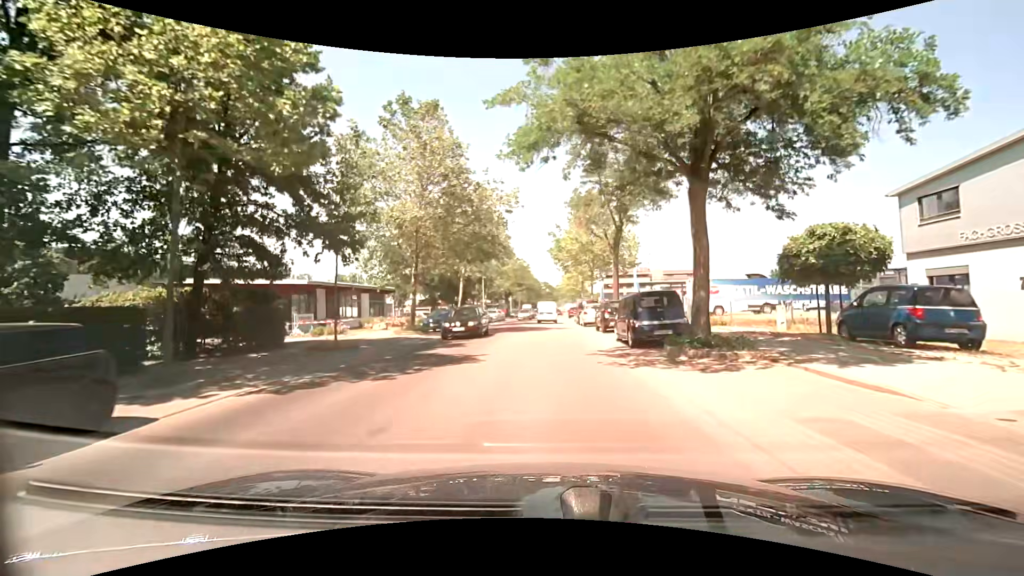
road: unclassified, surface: asphalt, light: Day
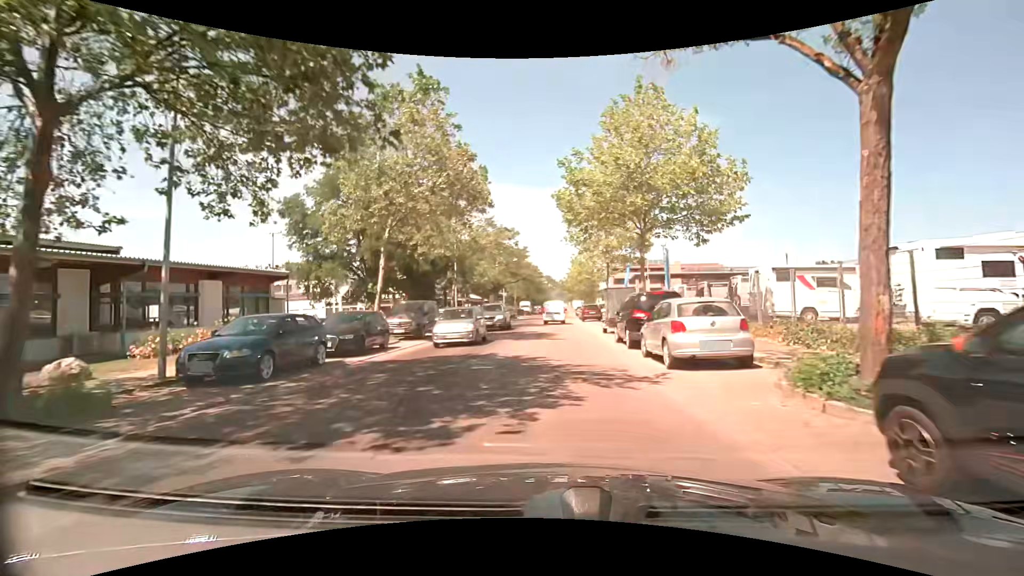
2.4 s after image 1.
(-0.1, +21.2) m; -1°
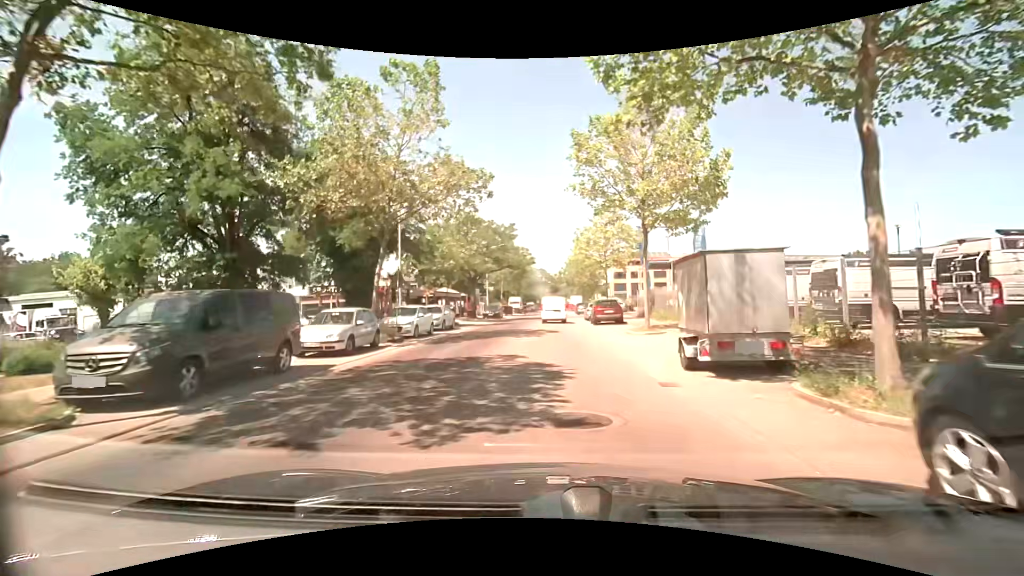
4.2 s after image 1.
(+0.1, +15.2) m; 0°
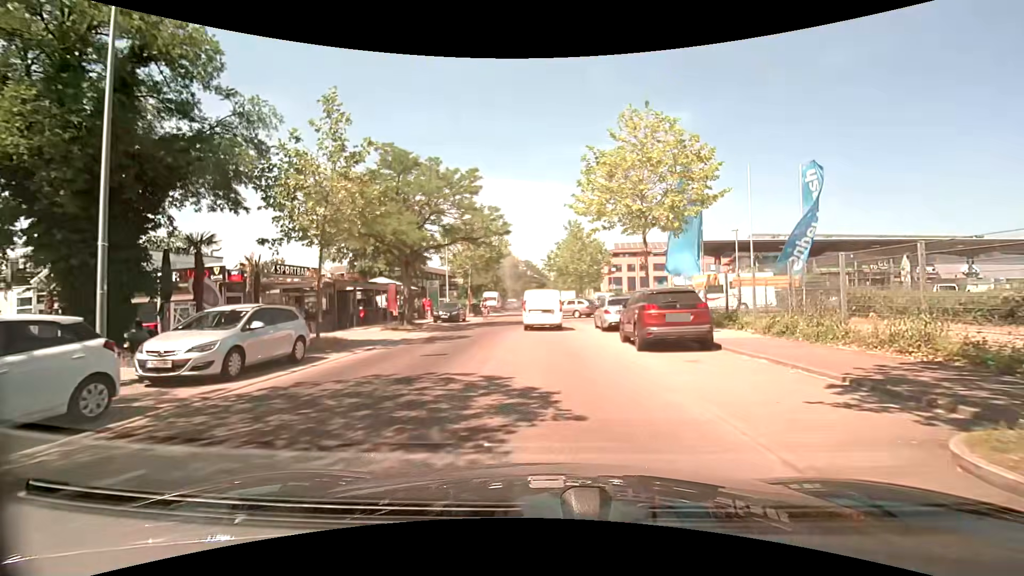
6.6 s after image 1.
(+0.4, +18.0) m; +2°
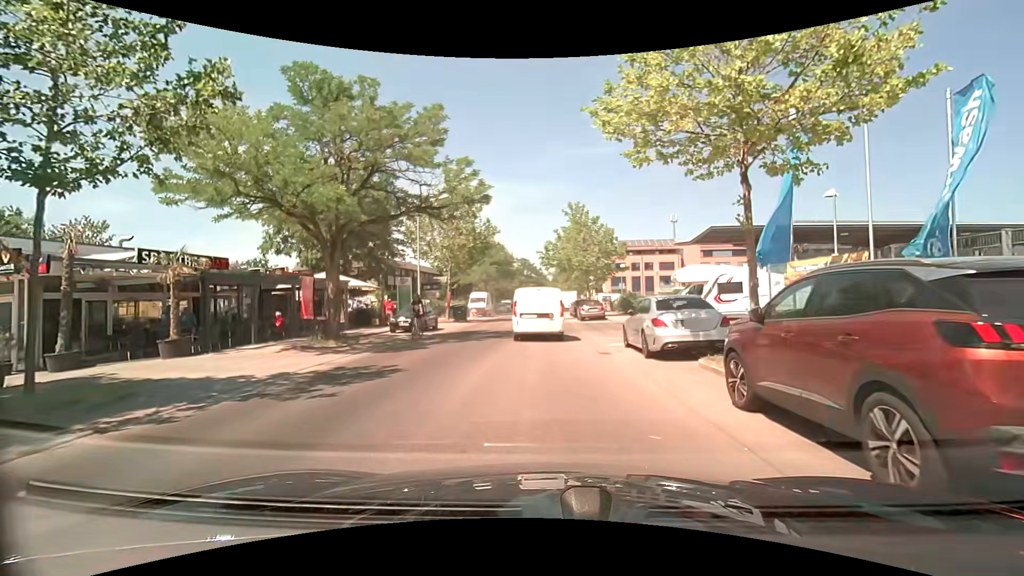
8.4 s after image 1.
(0.0, +9.2) m; 0°
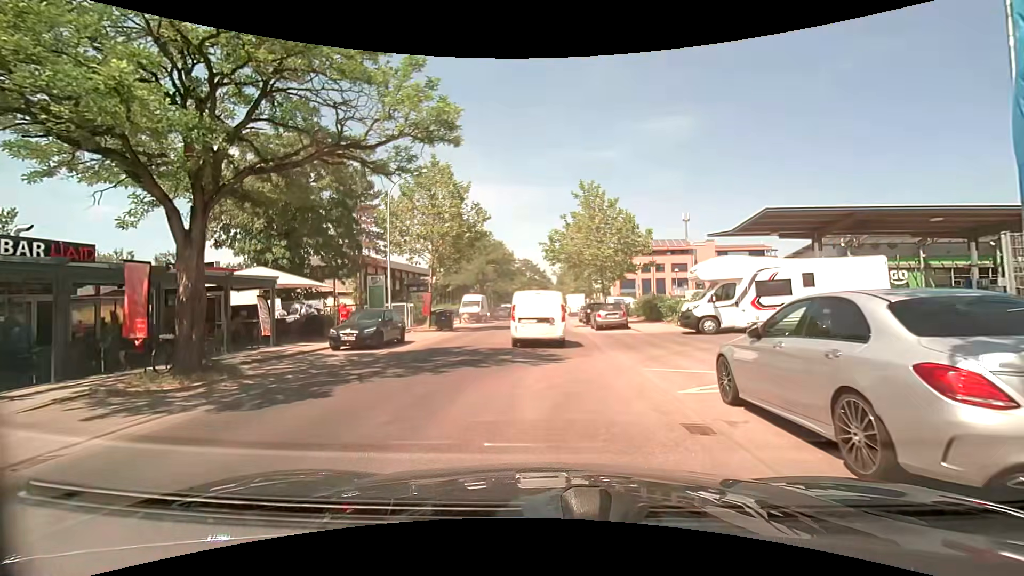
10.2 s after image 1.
(0.0, +7.7) m; 0°
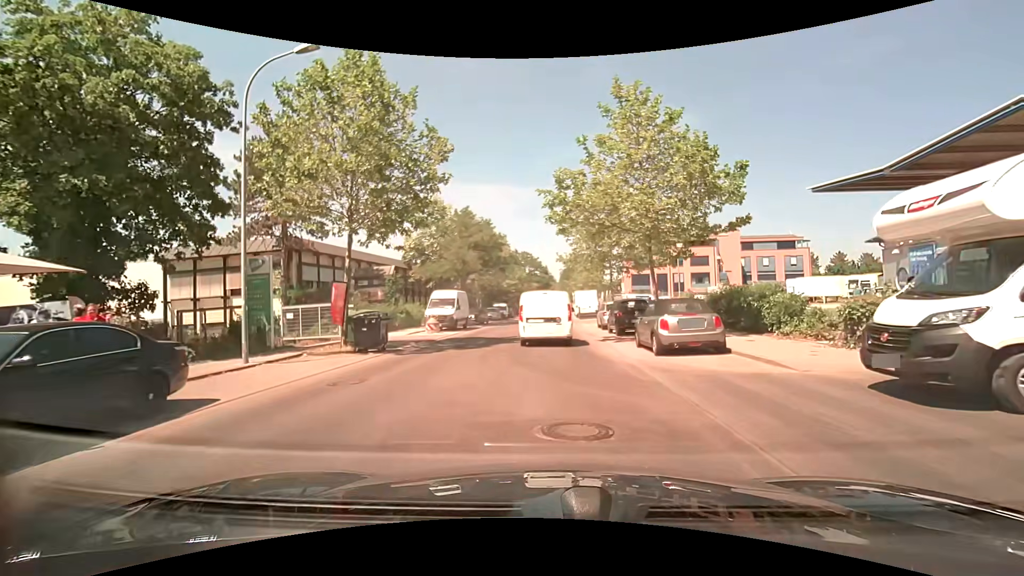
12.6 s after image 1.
(0.0, +13.9) m; 0°
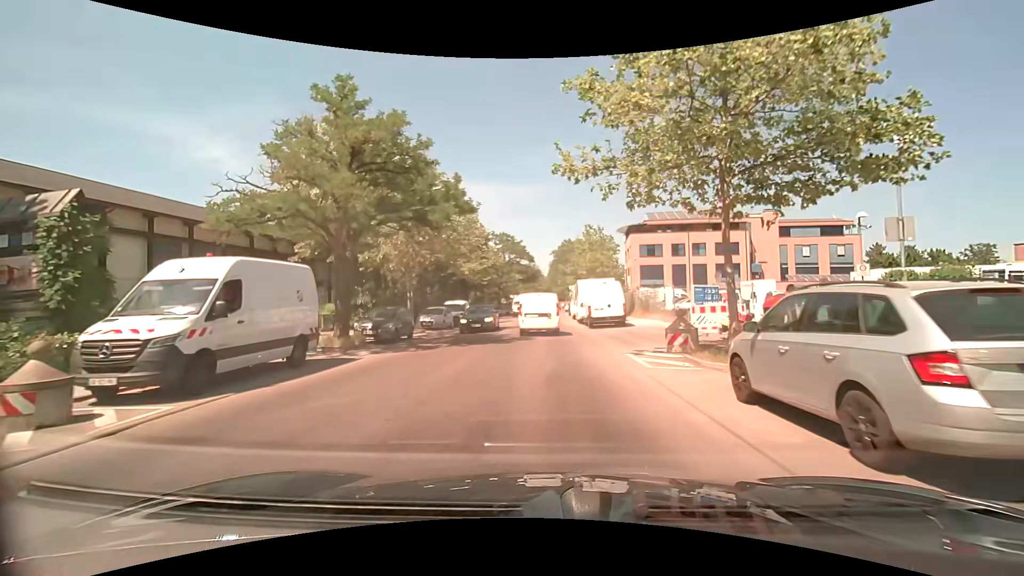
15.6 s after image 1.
(+0.5, +22.7) m; +2°
(0, +10) (0, +20) (0, +30) (0, +40) (0, +50) (0, +60) (0, +70) (0, +80) (+1, +90) (+1, +100) m
